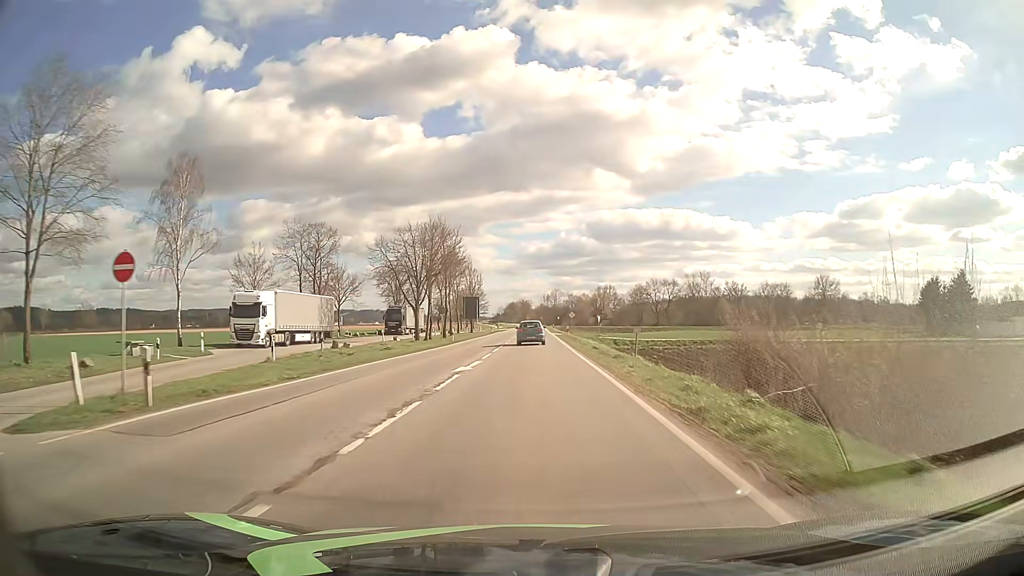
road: primary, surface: asphalt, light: Day
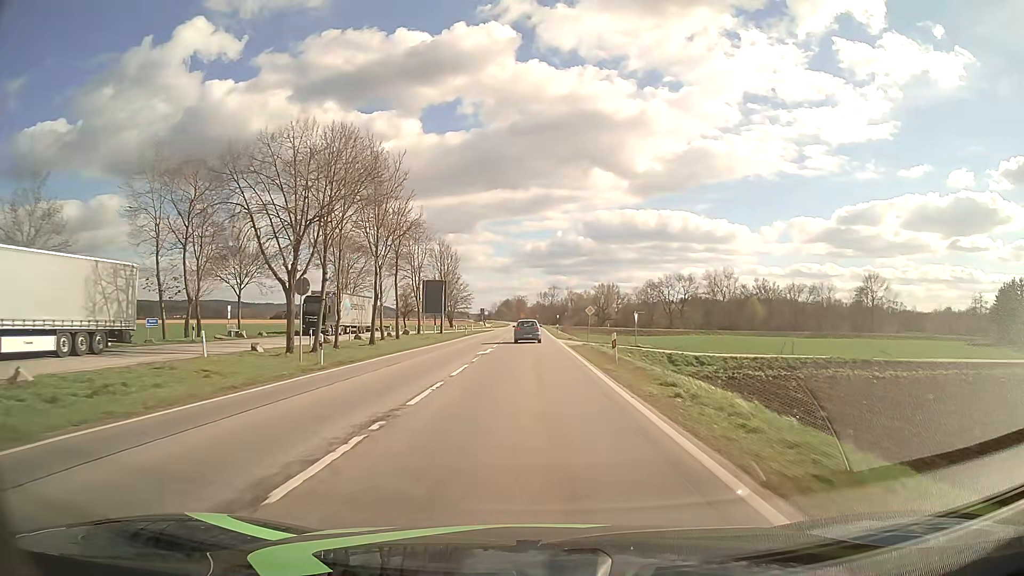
(+0.1, +32.2) m; 0°
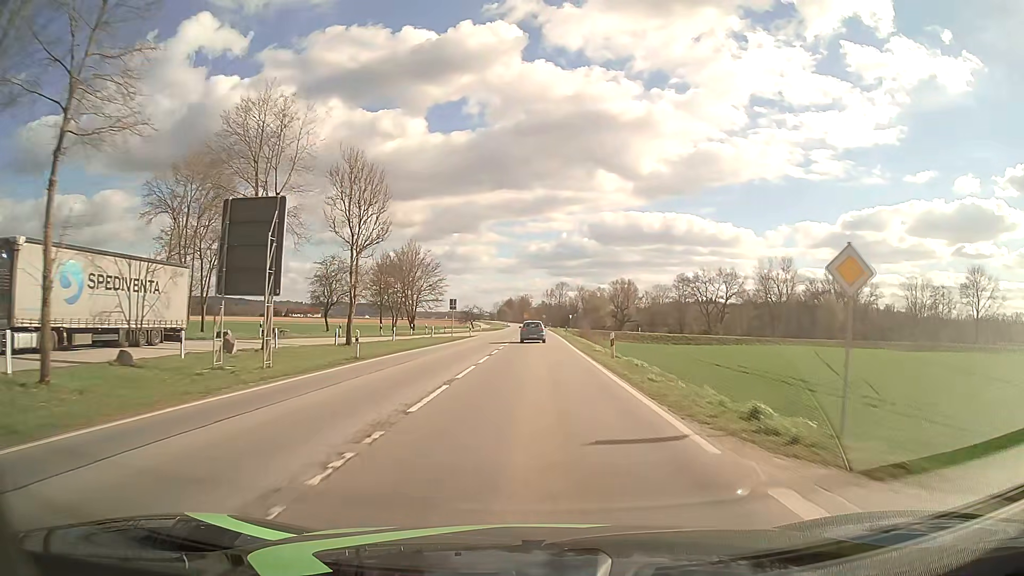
(-0.1, +43.0) m; -1°
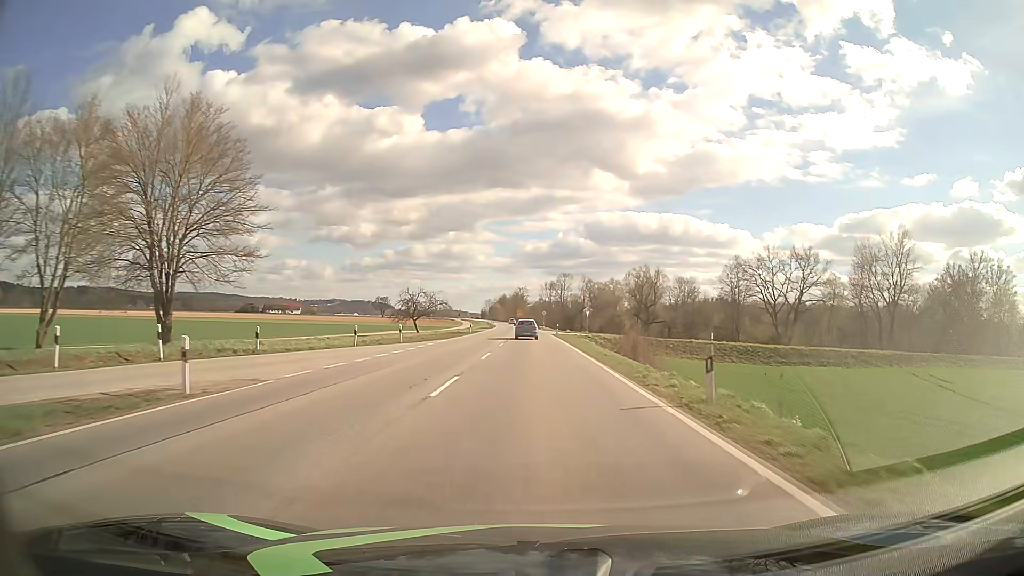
(+0.5, +53.8) m; +1°
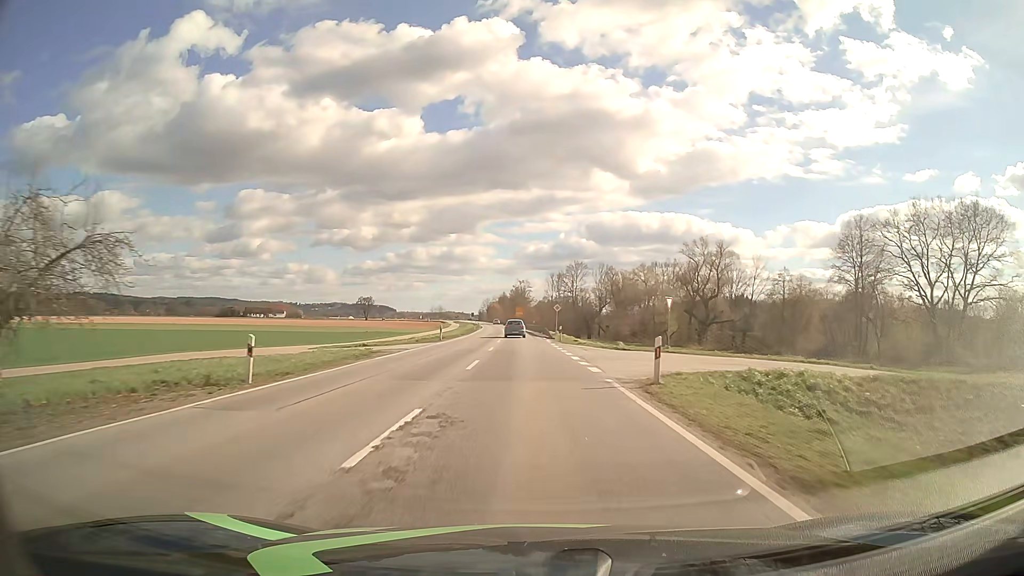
(0.0, +53.7) m; 0°
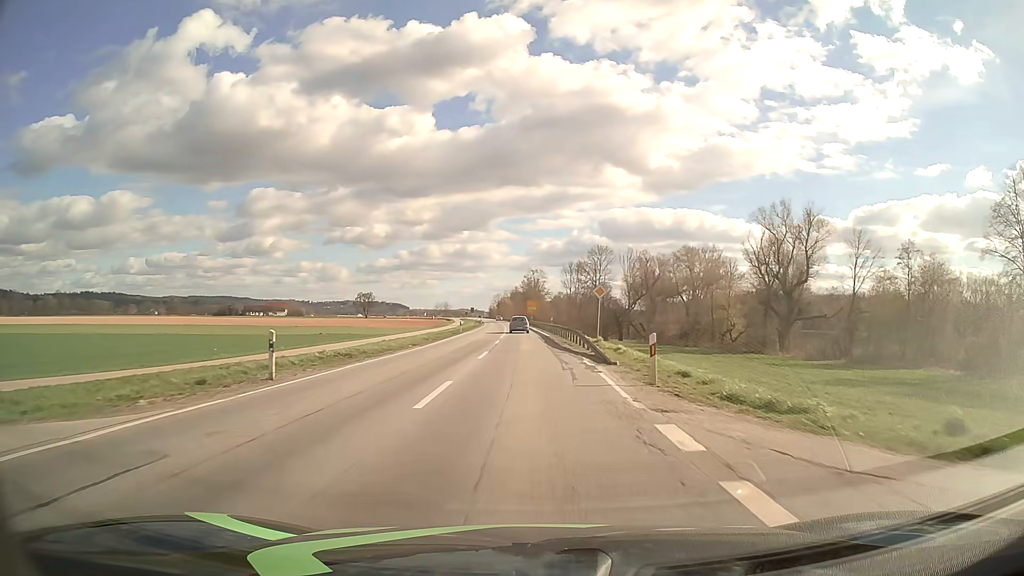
(-0.2, +32.2) m; -1°
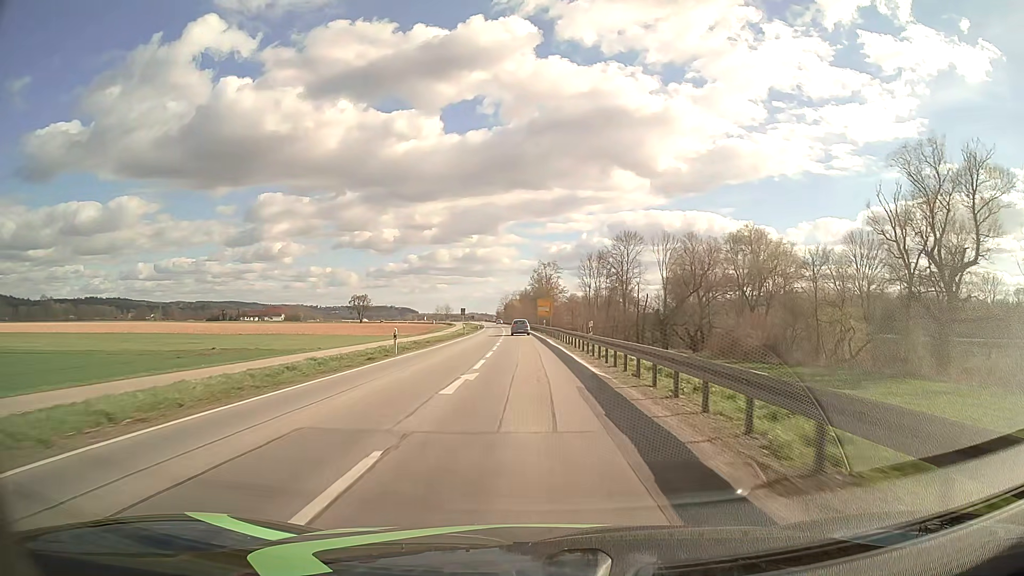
(-0.3, +32.2) m; -1°
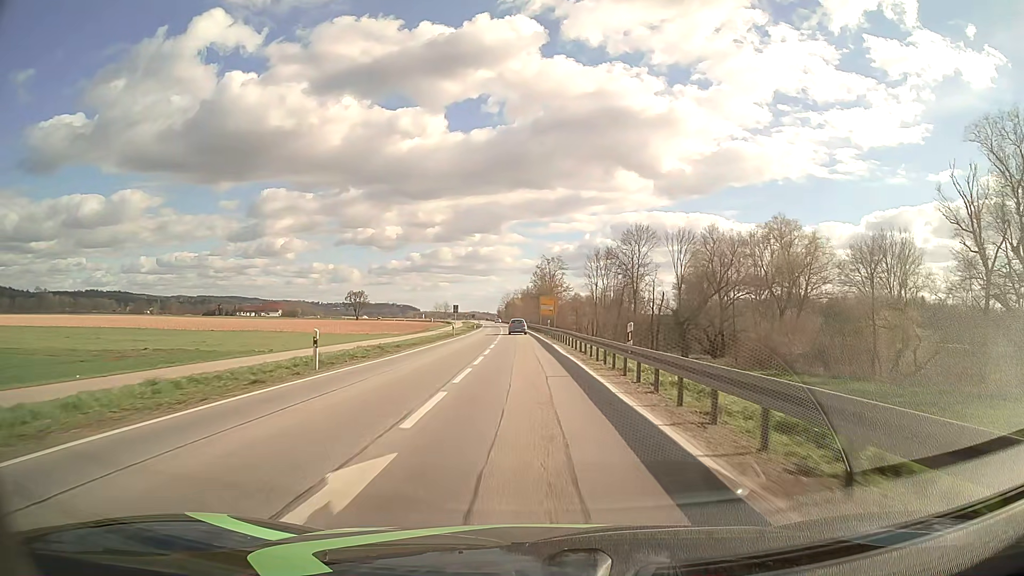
(0.0, +10.7) m; 0°
(0, +10) (0, +20) (0, +30) (0, +40) (-1, +50) (-1, +60) (-1, +70) (-2, +80) (-2, +90) (-3, +100) m
